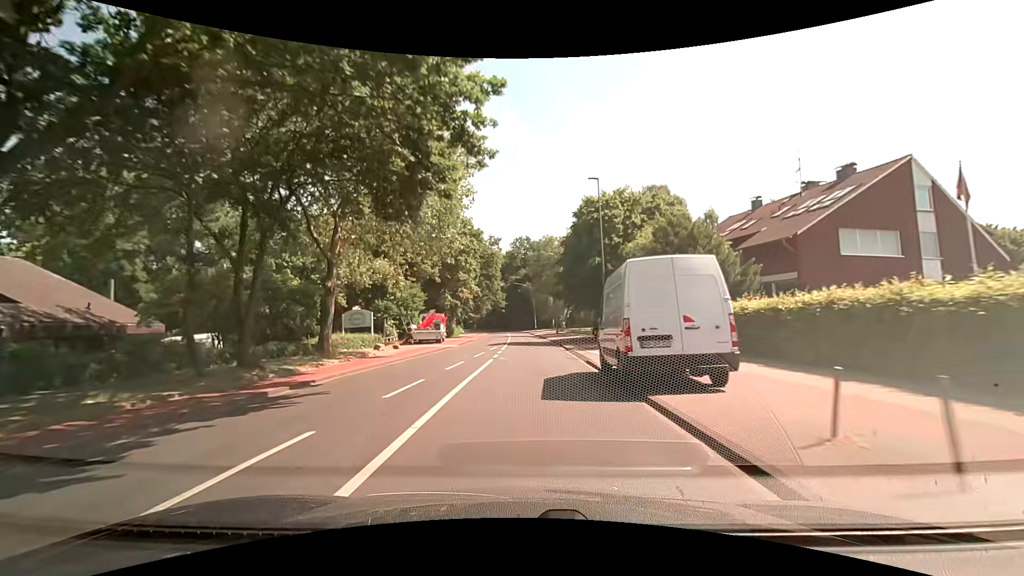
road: tertiary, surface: asphalt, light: Day
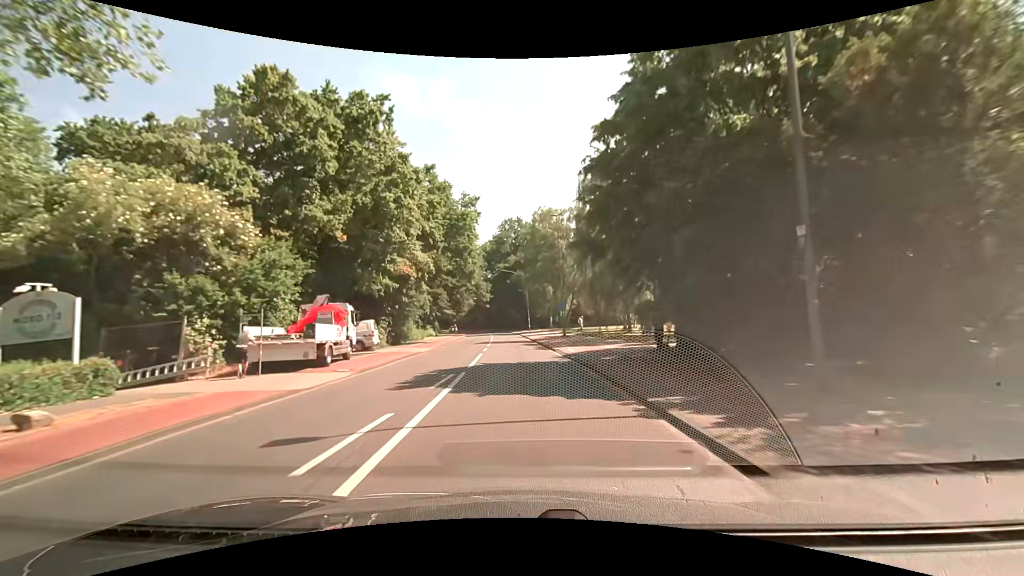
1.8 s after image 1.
(+0.5, +22.9) m; +2°
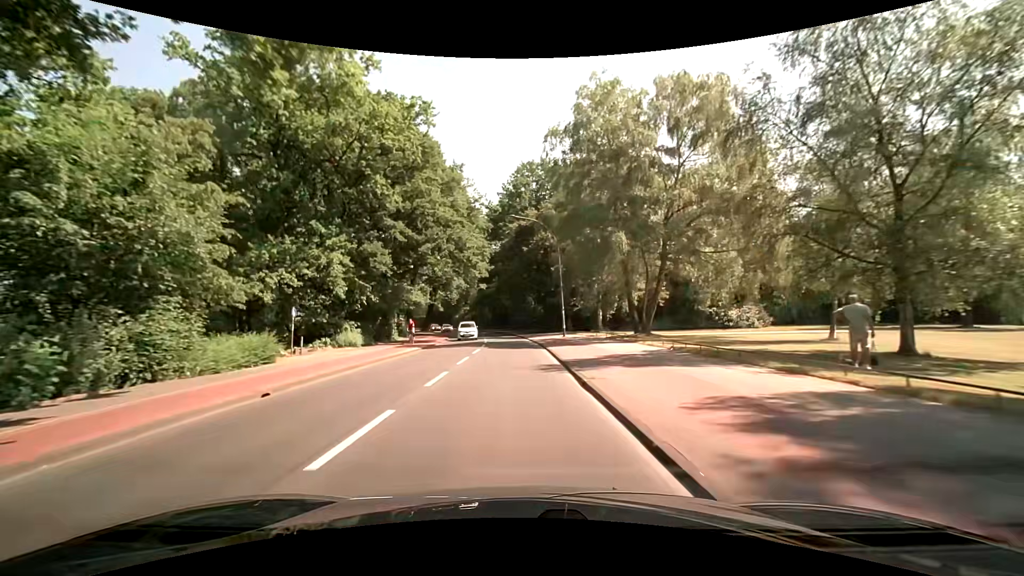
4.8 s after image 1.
(-0.9, +38.8) m; -3°
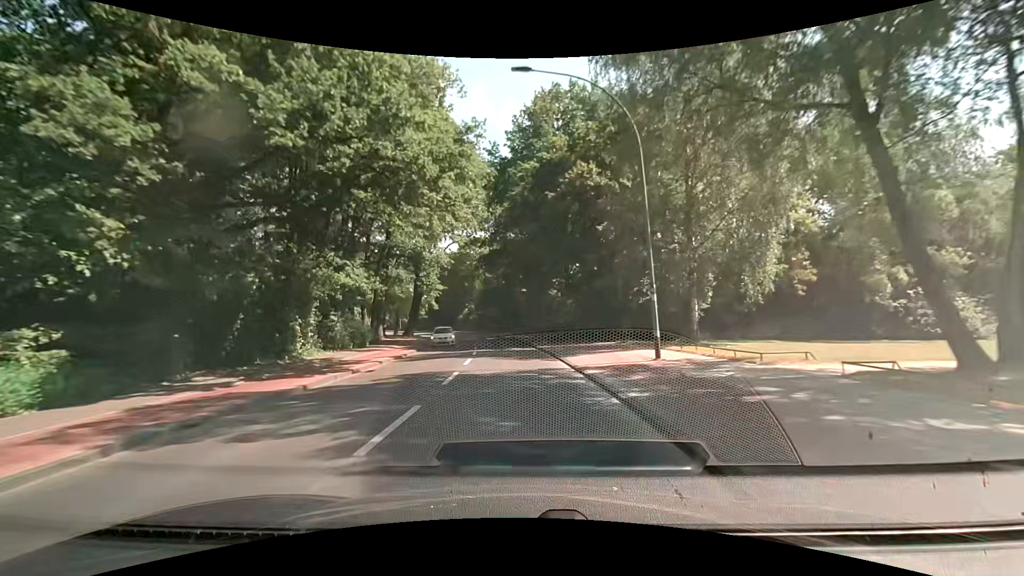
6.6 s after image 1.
(-0.3, +23.4) m; -2°
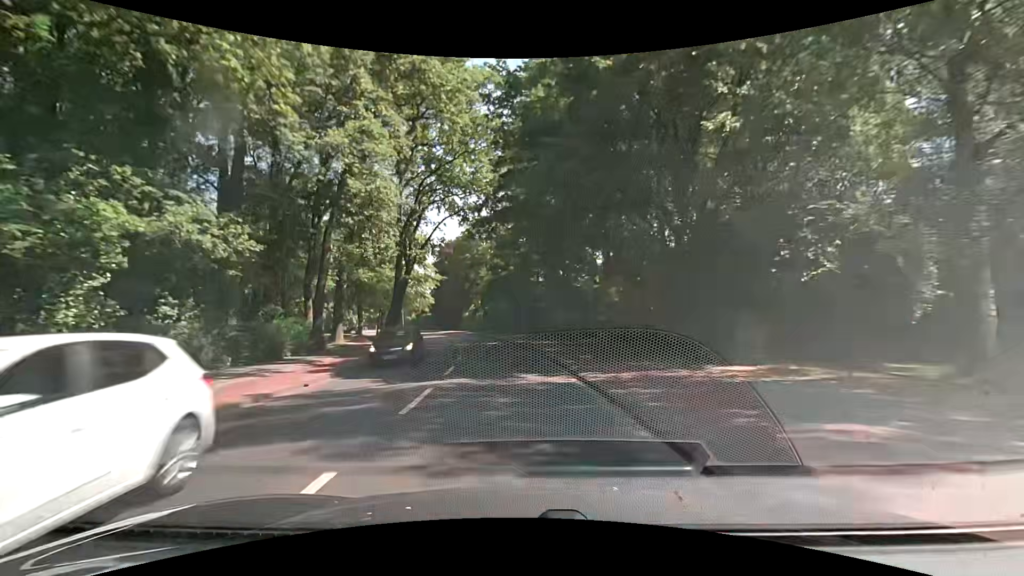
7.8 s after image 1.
(-0.1, +15.6) m; -1°
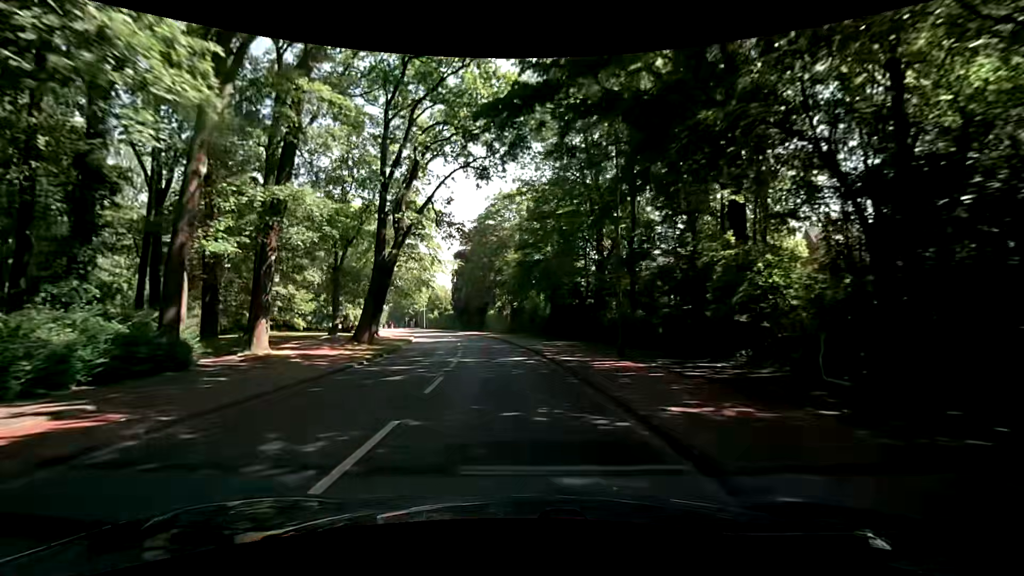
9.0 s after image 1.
(-0.5, +15.6) m; -5°
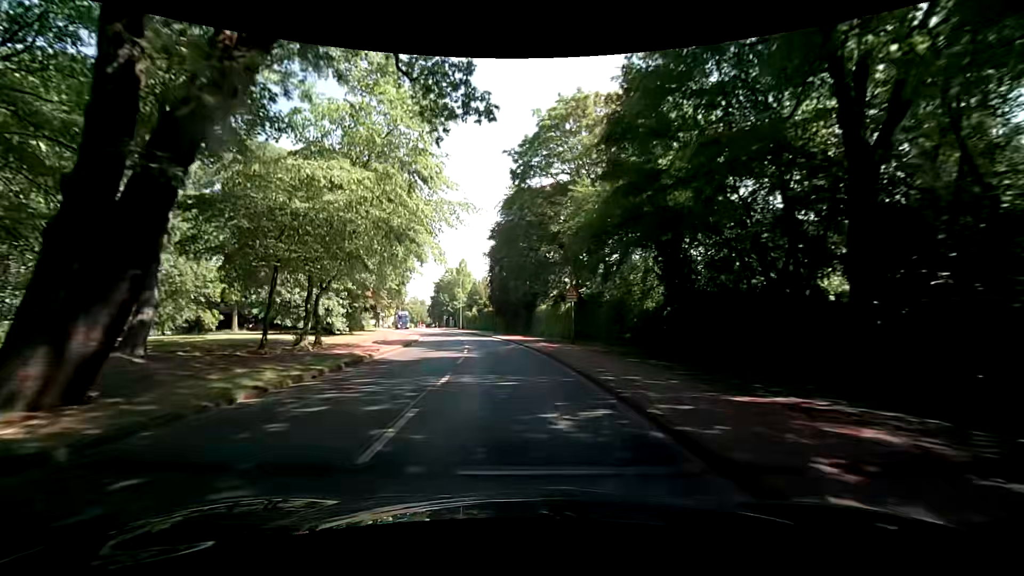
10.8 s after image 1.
(-0.8, +23.3) m; -4°
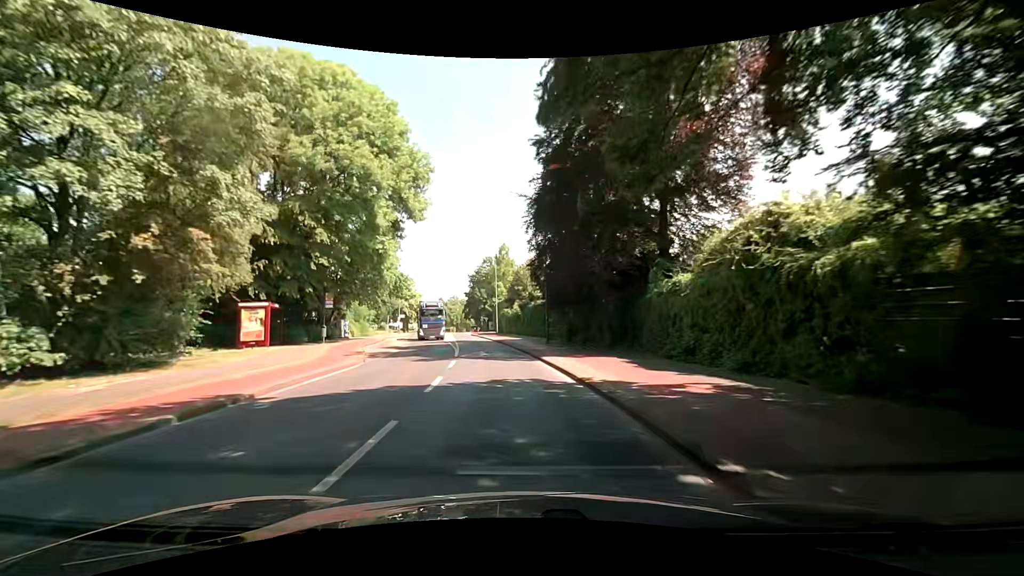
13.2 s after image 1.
(-2.3, +30.8) m; -6°
(0, +10) (-1, +20) (-2, +30) (-3, +40) (-5, +50) (-7, +60) (-8, +69) (-10, +79) (-12, +89) (-14, +99) m
